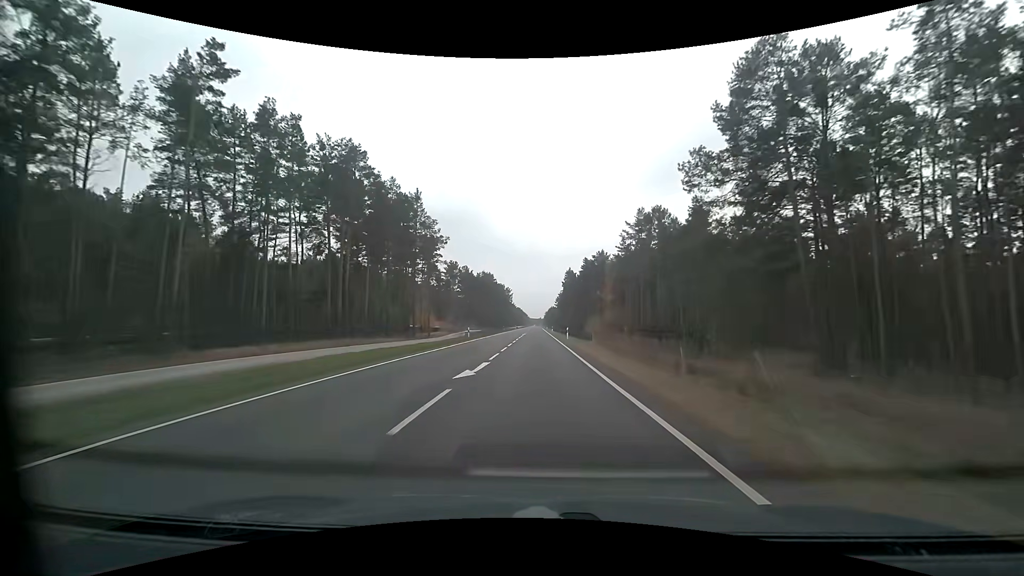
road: primary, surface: asphalt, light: Day
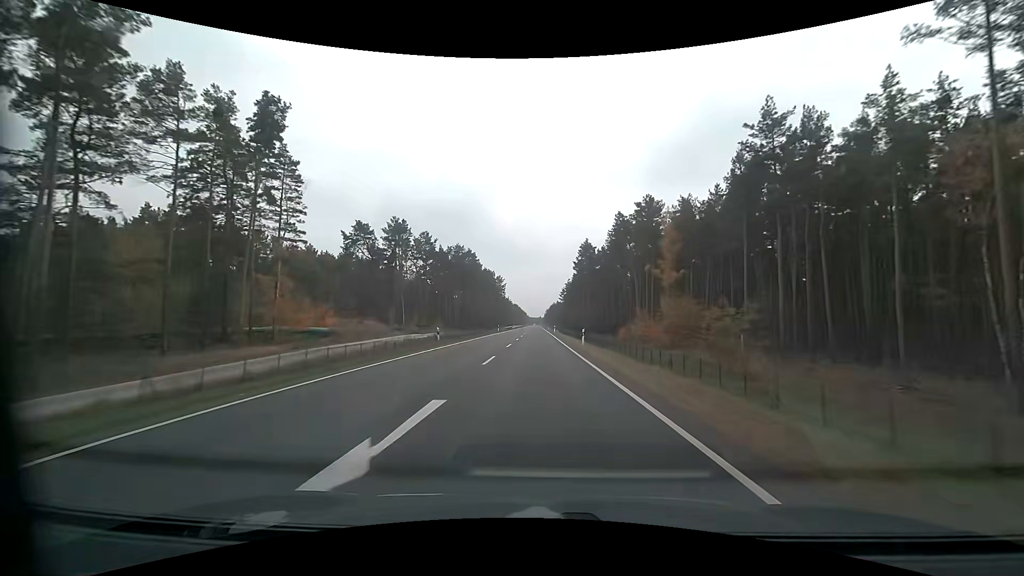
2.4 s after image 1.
(+0.1, +63.6) m; 0°
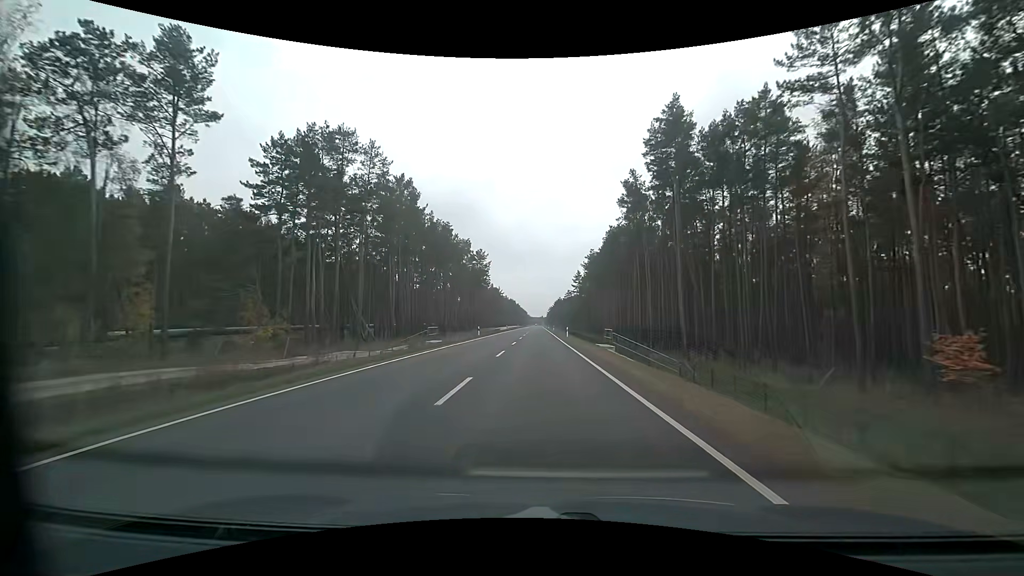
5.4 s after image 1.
(-0.2, +79.5) m; 0°
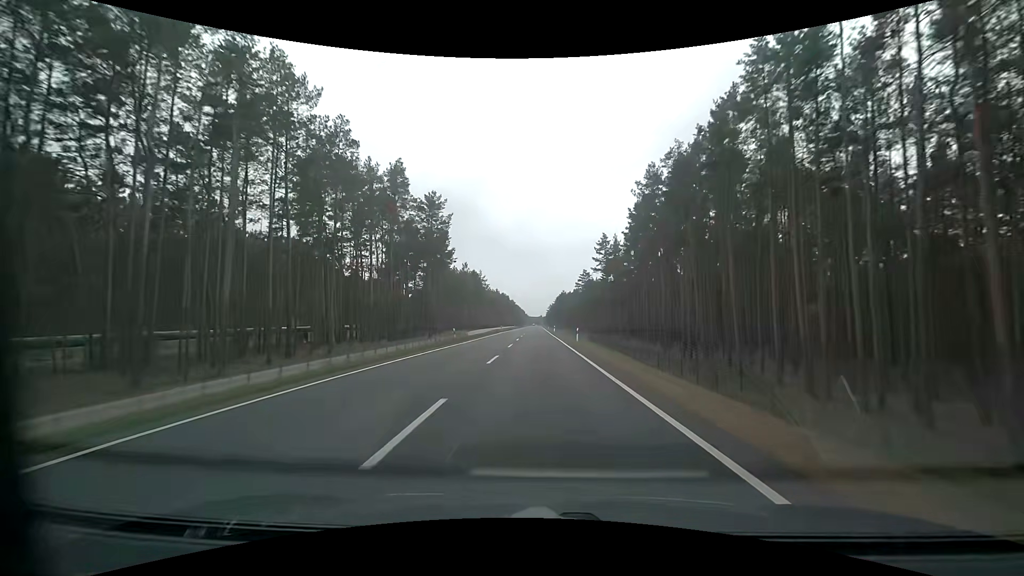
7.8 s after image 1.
(+0.3, +63.5) m; 0°
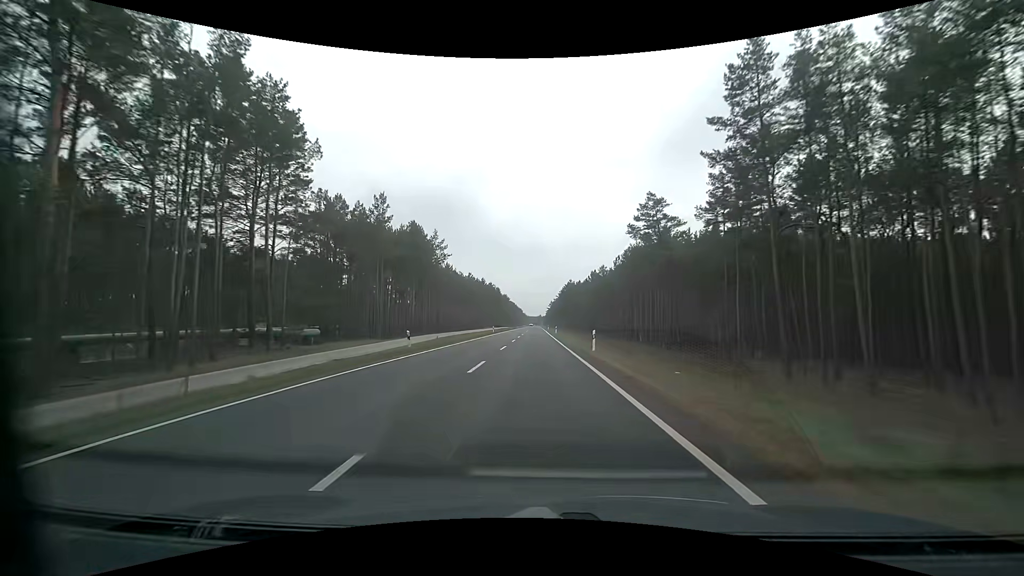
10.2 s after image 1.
(+0.5, +63.4) m; +1°
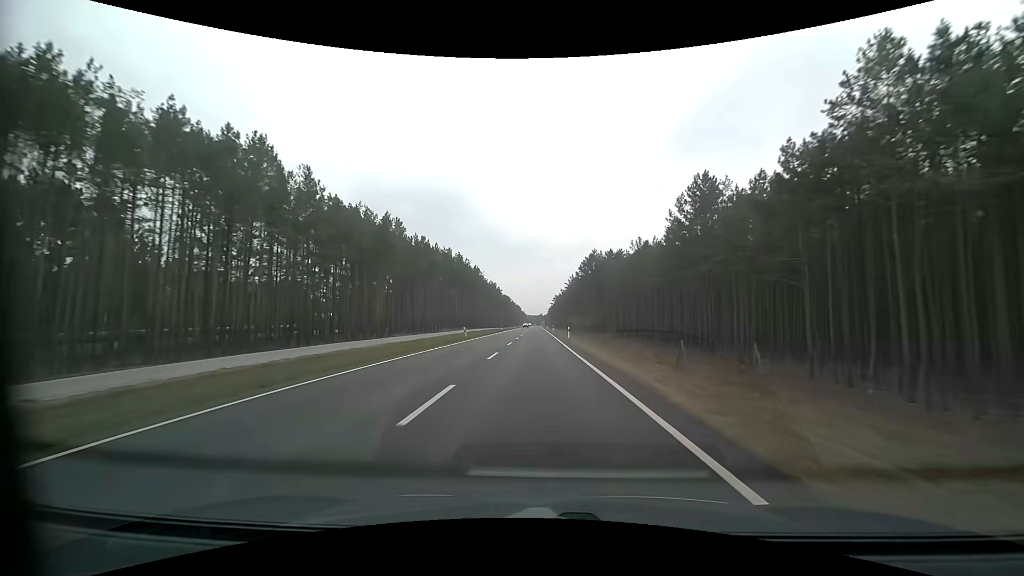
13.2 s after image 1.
(-0.4, +79.1) m; 0°
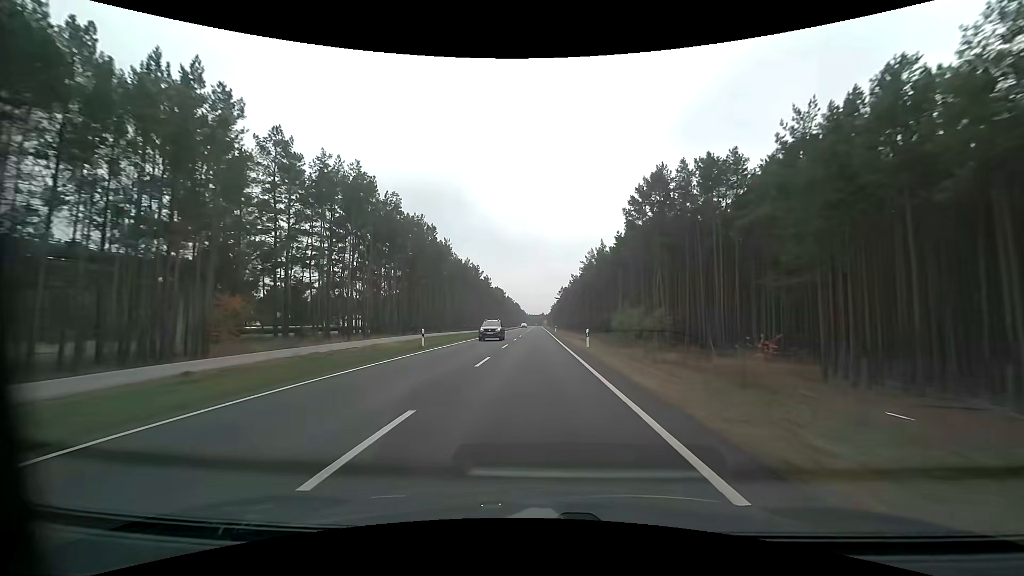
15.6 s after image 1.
(+0.2, +63.0) m; 0°
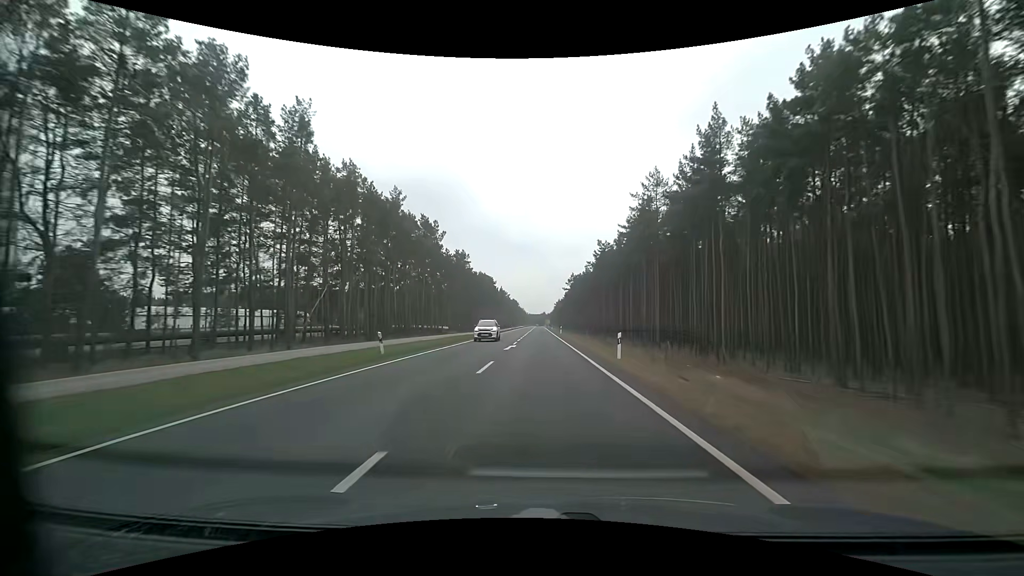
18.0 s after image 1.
(-0.2, +62.2) m; 0°
(0, +10) (0, +20) (0, +30) (0, +40) (0, +50) (0, +60) (0, +70) (0, +80) (0, +90) (0, +100) m
